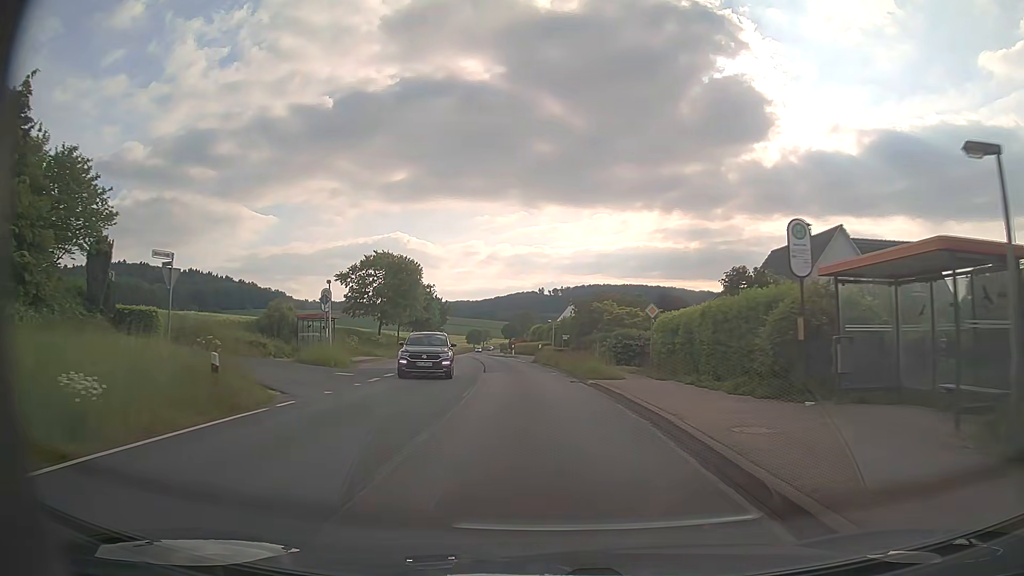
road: primary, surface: asphalt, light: Day
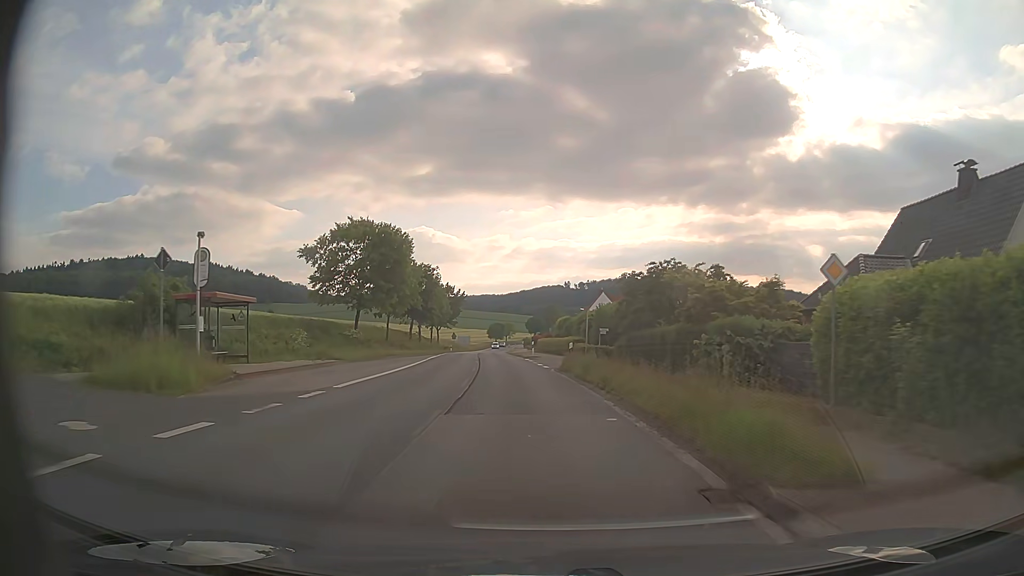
(-0.1, +15.5) m; -2°
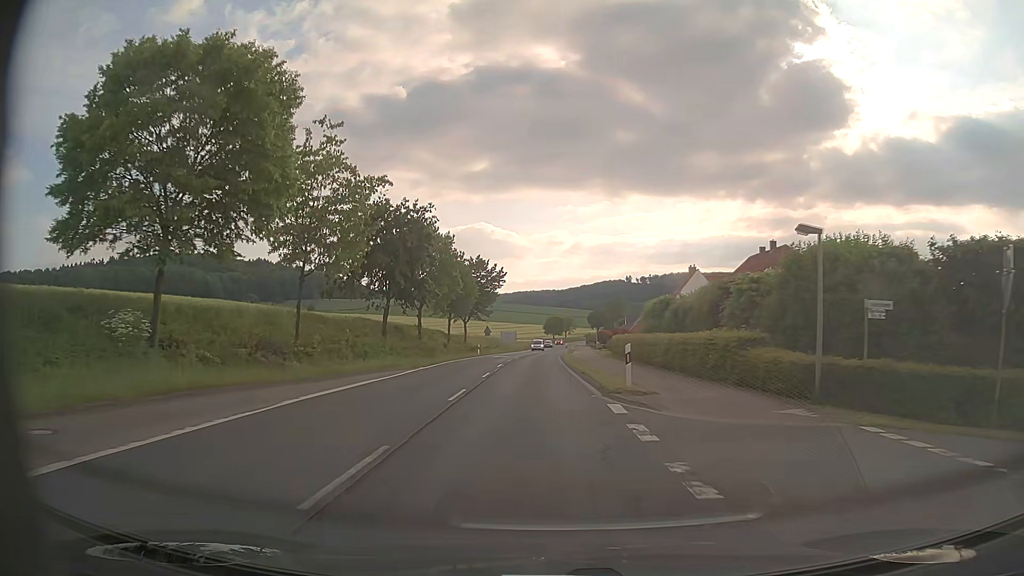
(-1.3, +31.3) m; -5°
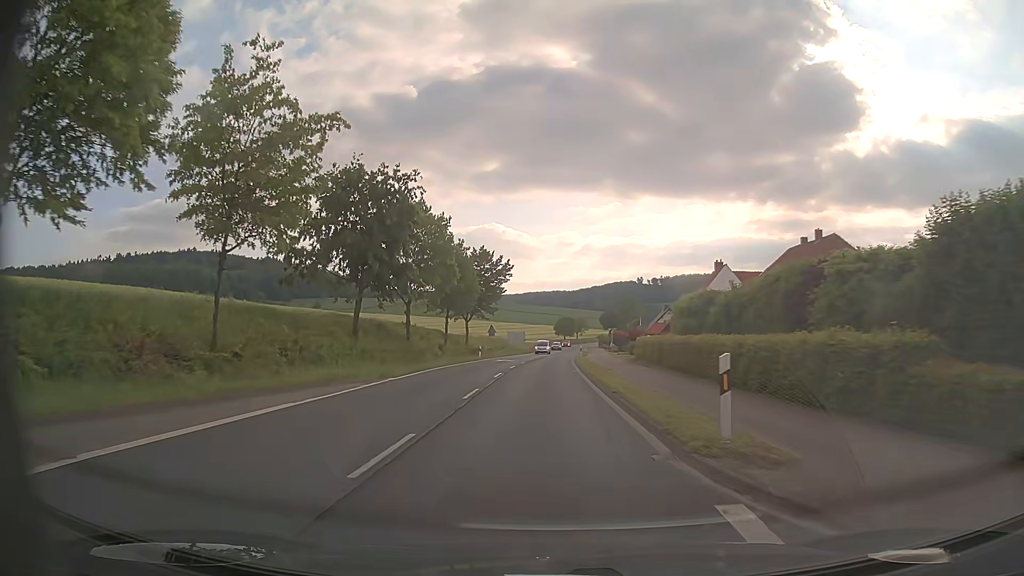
(0.0, +7.9) m; -1°
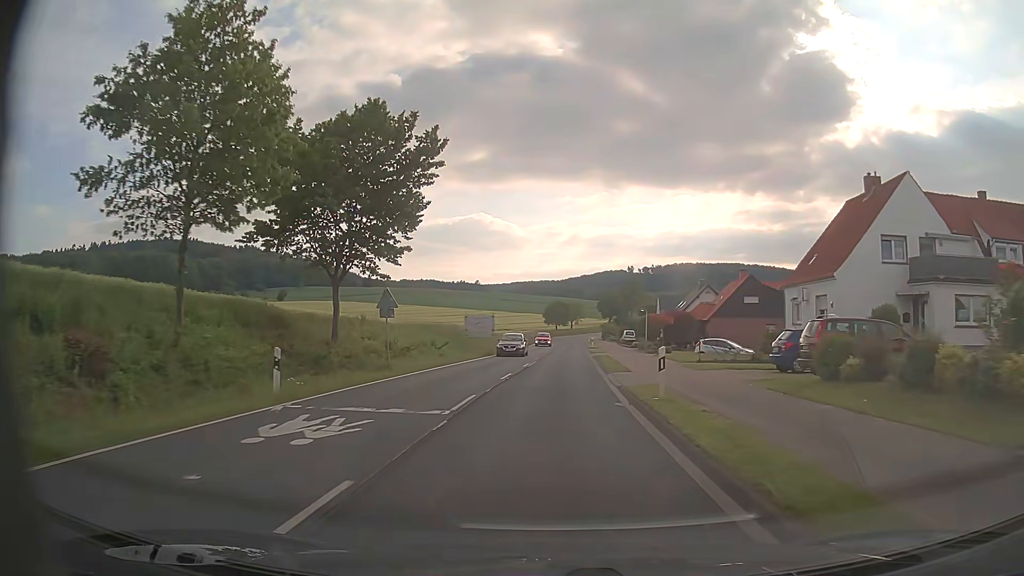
(+0.2, +39.4) m; +1°
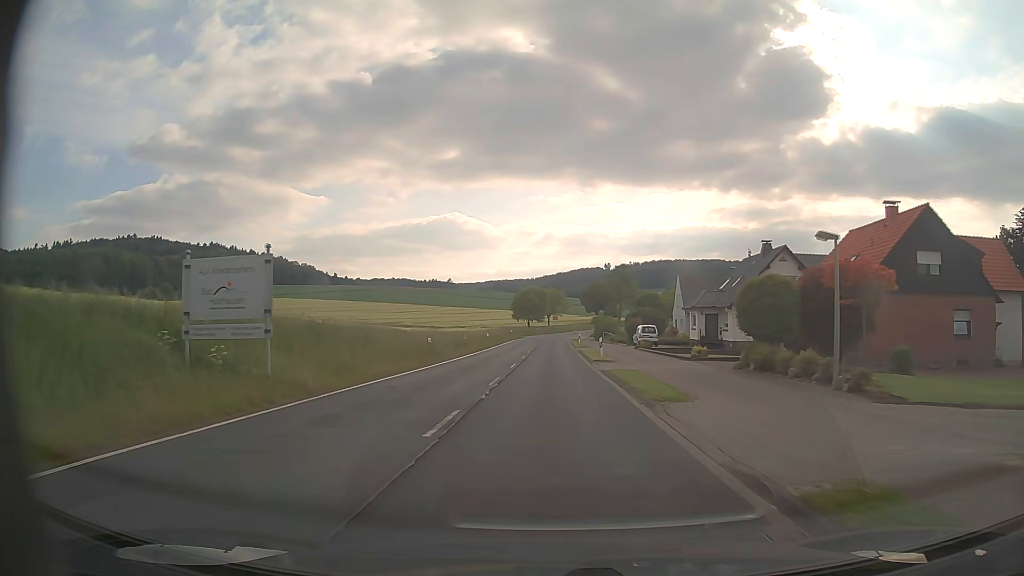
(+1.0, +39.2) m; +2°
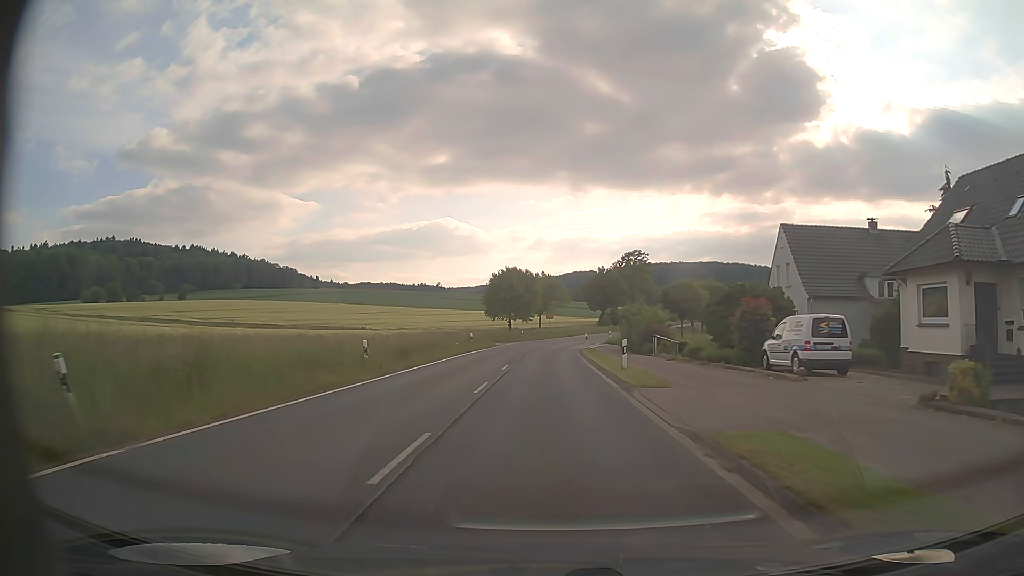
(+0.3, +38.9) m; +1°
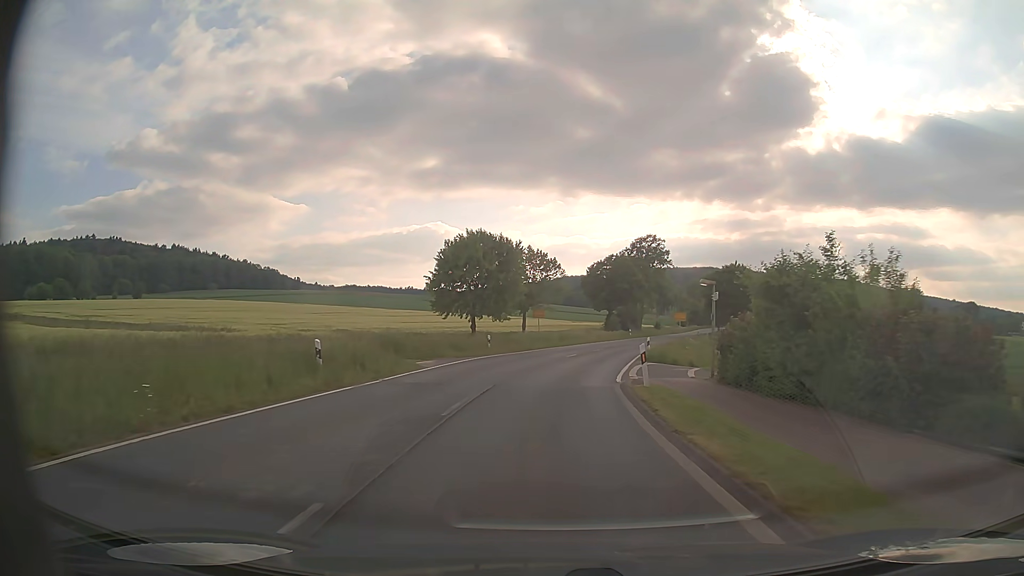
(+0.2, +30.9) m; +1°
(0, +10) (+1, +20) (+2, +30) (+4, +40) (+6, +50) (+8, +59) (+11, +69) (+14, +78) (+17, +88) (+20, +98) m
